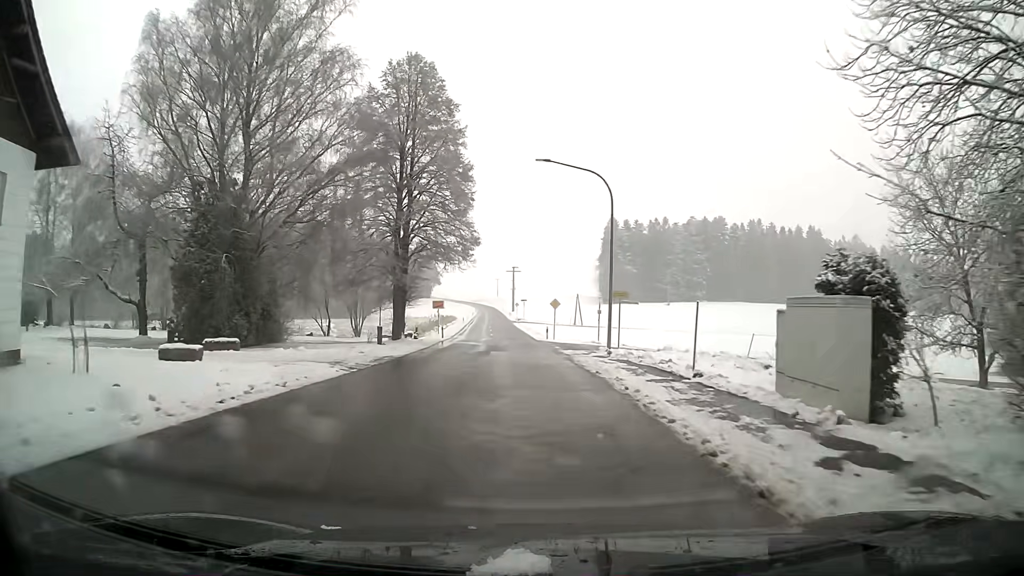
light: Day
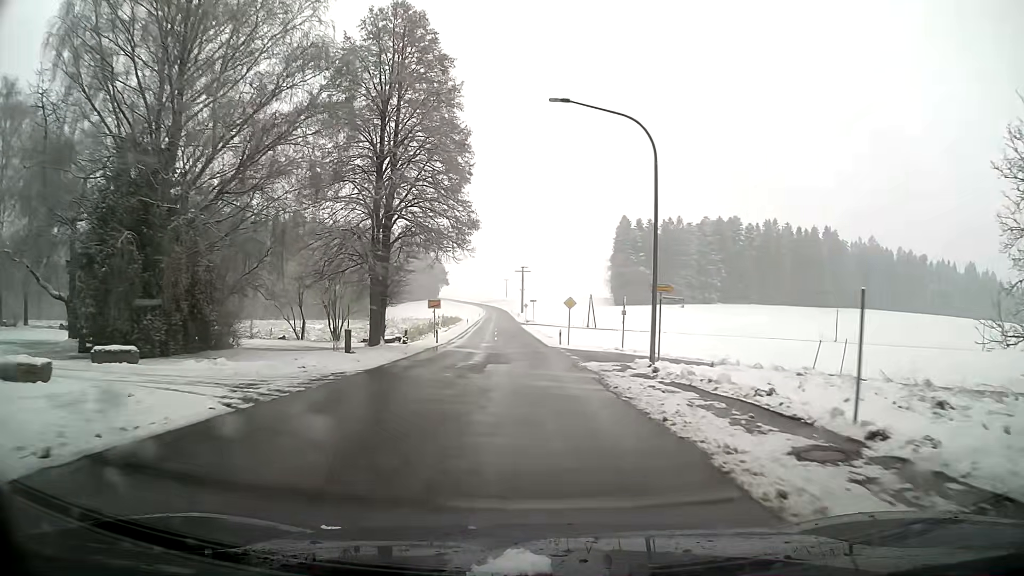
(-0.1, +7.6) m; -1°
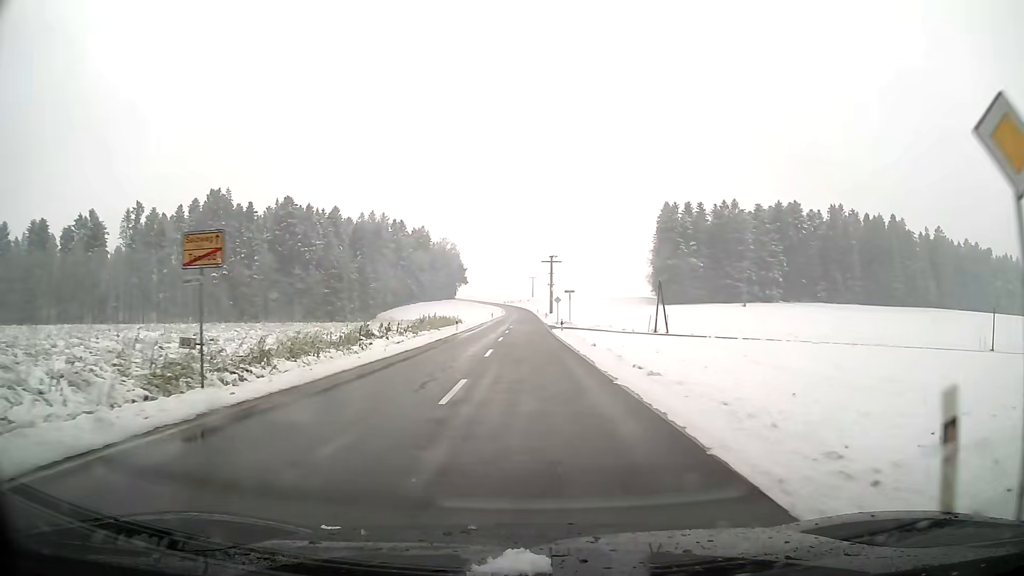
(-0.7, +38.9) m; -2°
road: tertiary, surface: asphalt
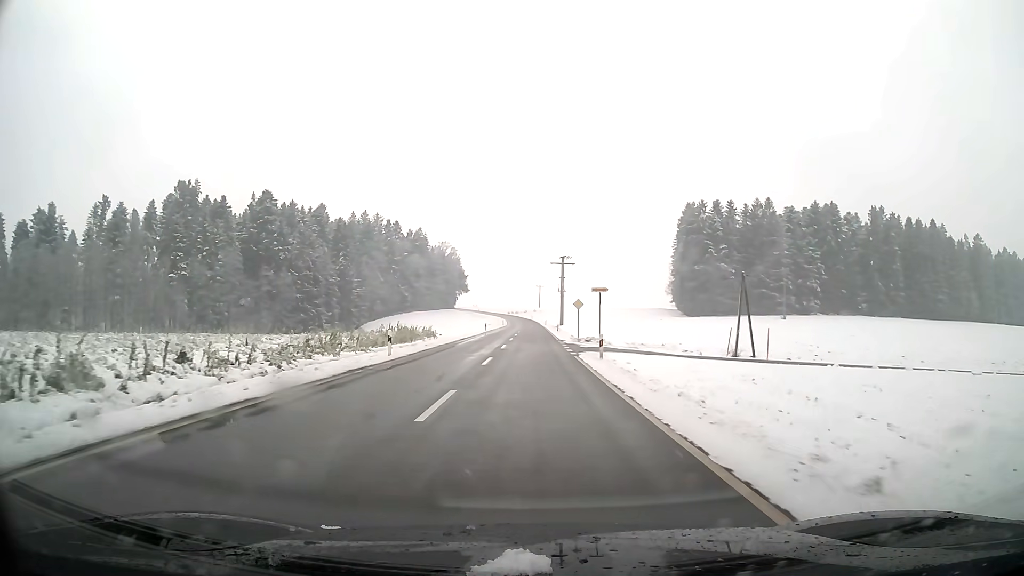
(-0.1, +25.9) m; 0°
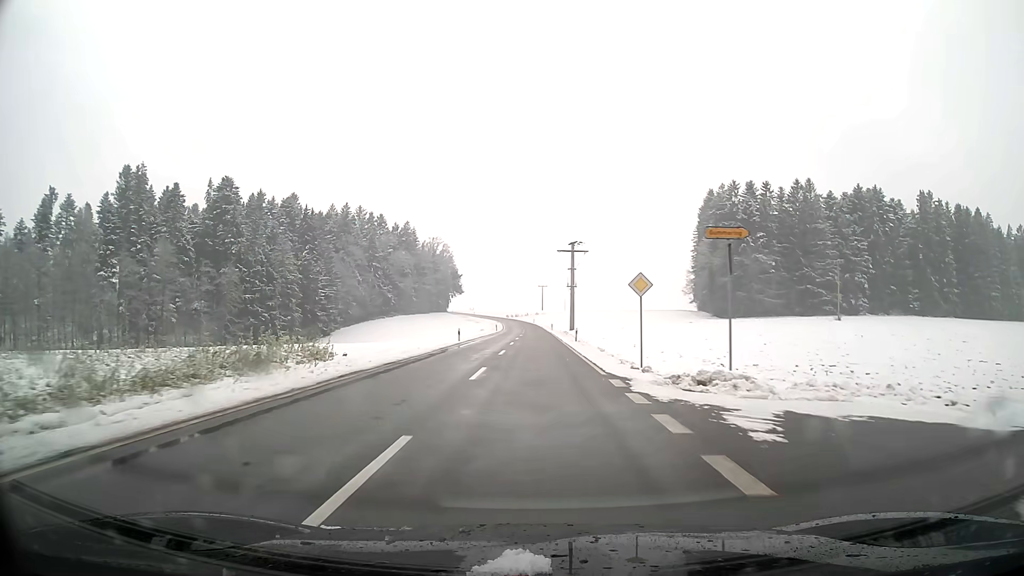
(0.0, +29.3) m; 0°
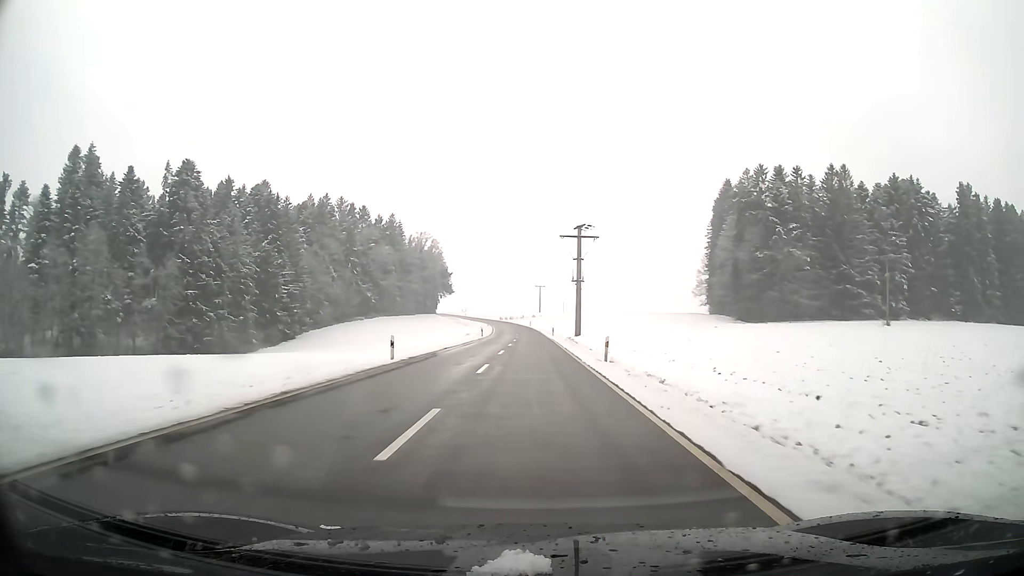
(0.0, +21.3) m; 0°
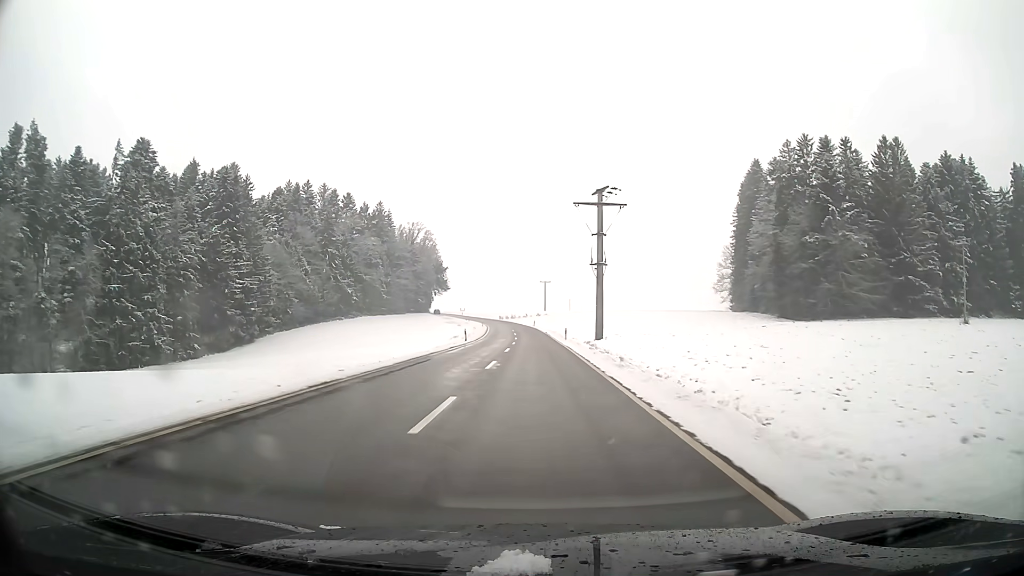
(0.0, +22.4) m; 0°
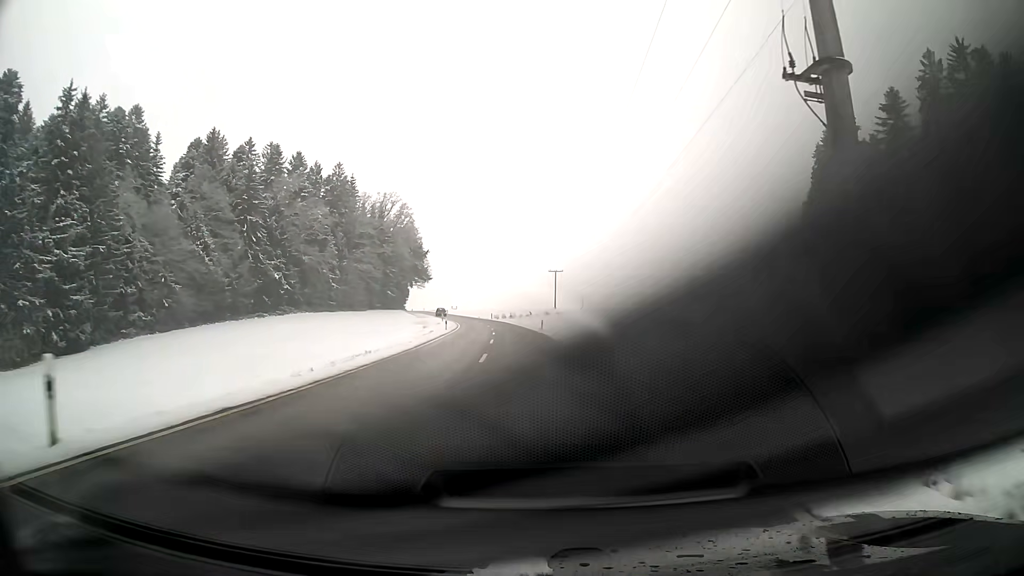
(-0.2, +48.0) m; -1°
